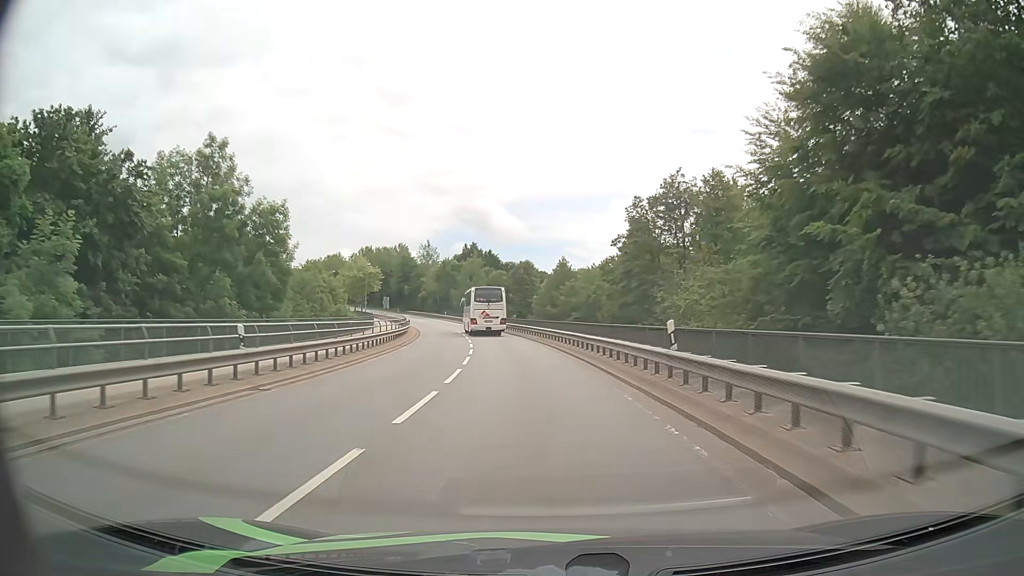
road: secondary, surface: asphalt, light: Day
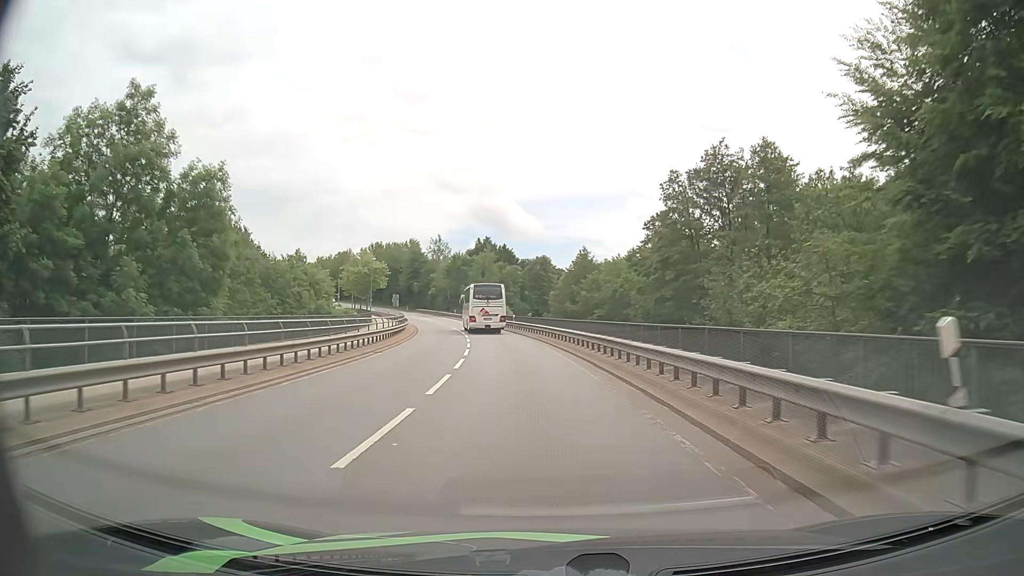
(-0.1, +8.7) m; -2°
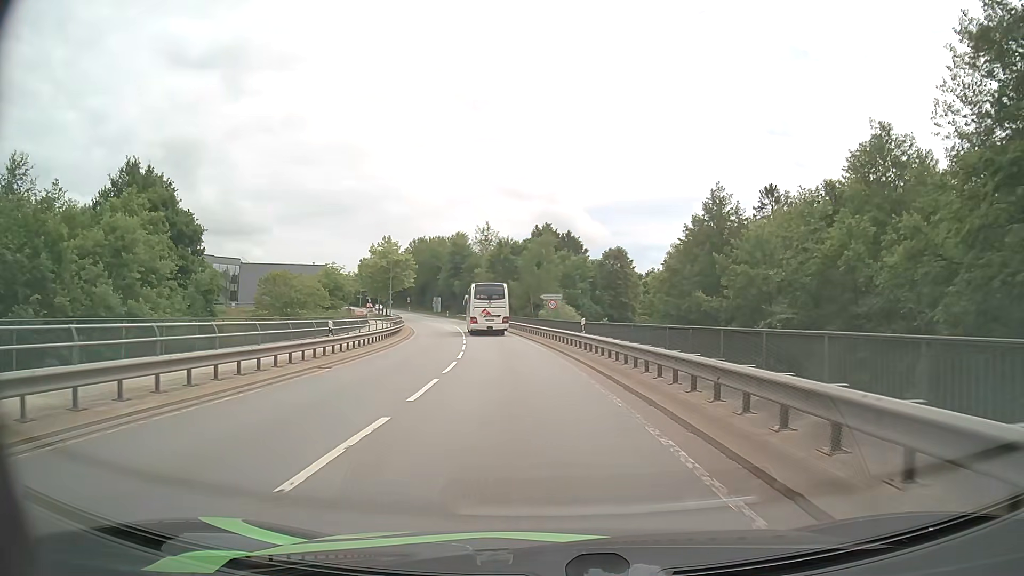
(-1.5, +31.0) m; -6°
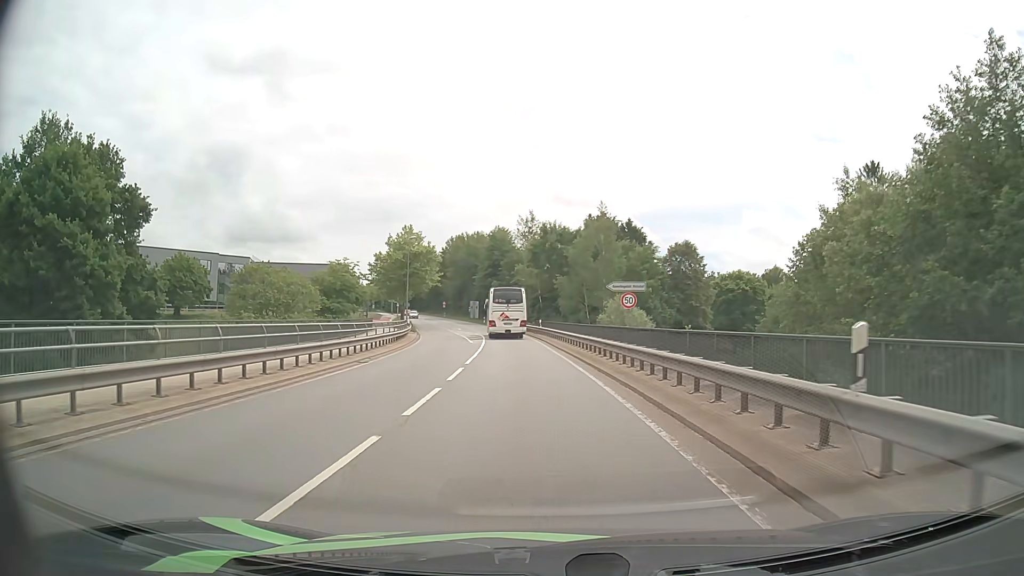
(-0.7, +19.3) m; -4°
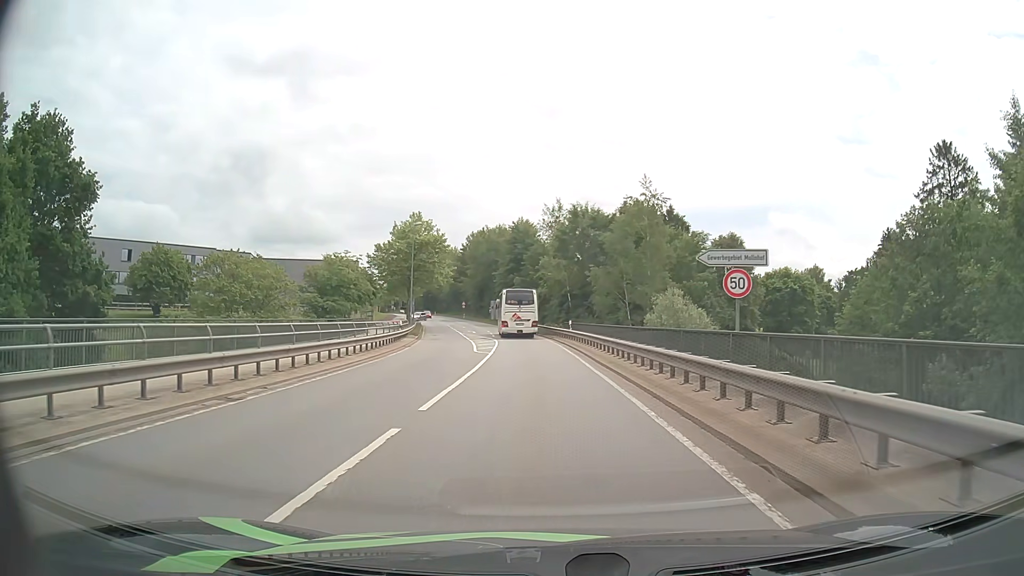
(-0.3, +11.6) m; -3°
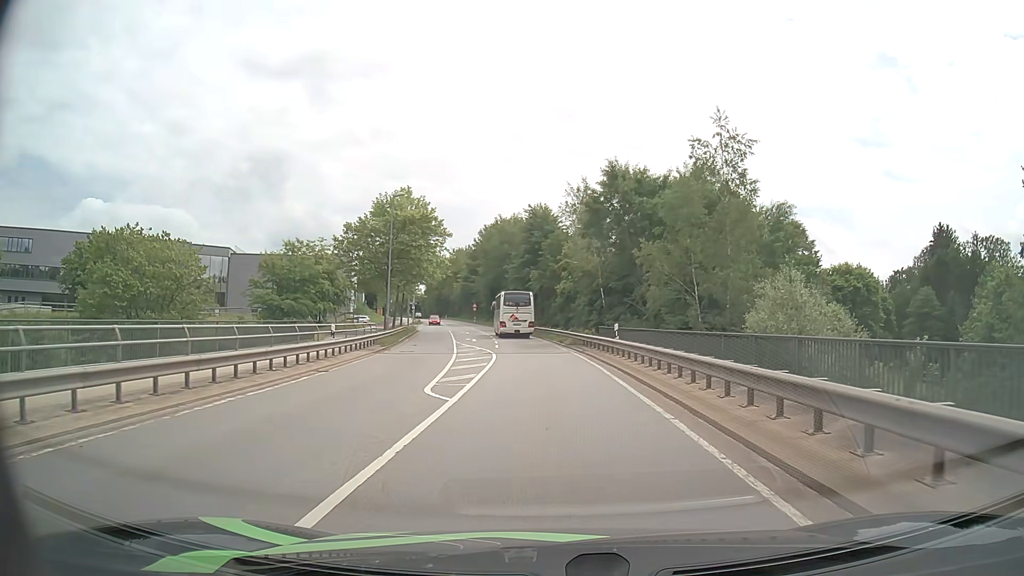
(-0.3, +16.7) m; -1°
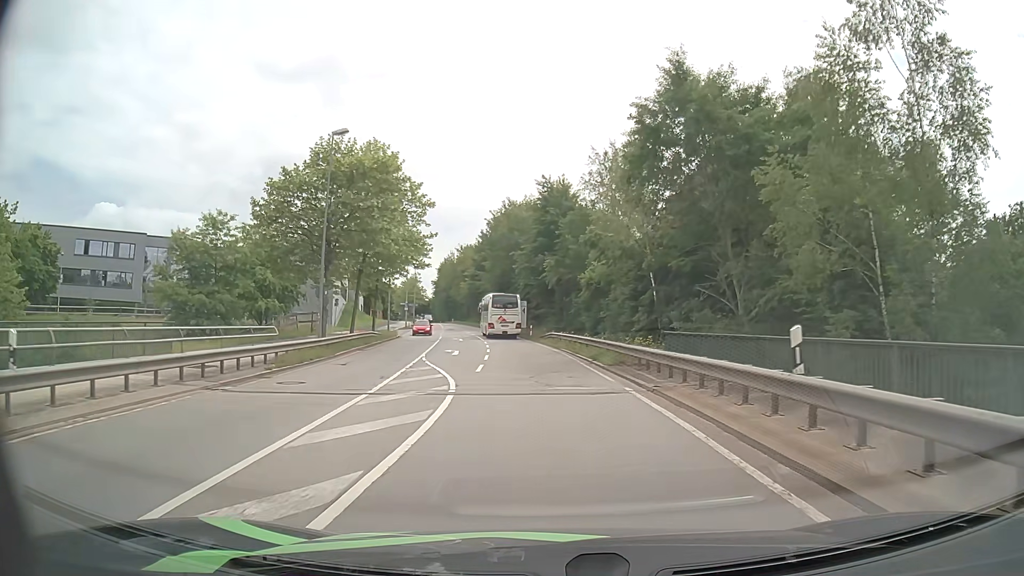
(-0.2, +17.1) m; -2°
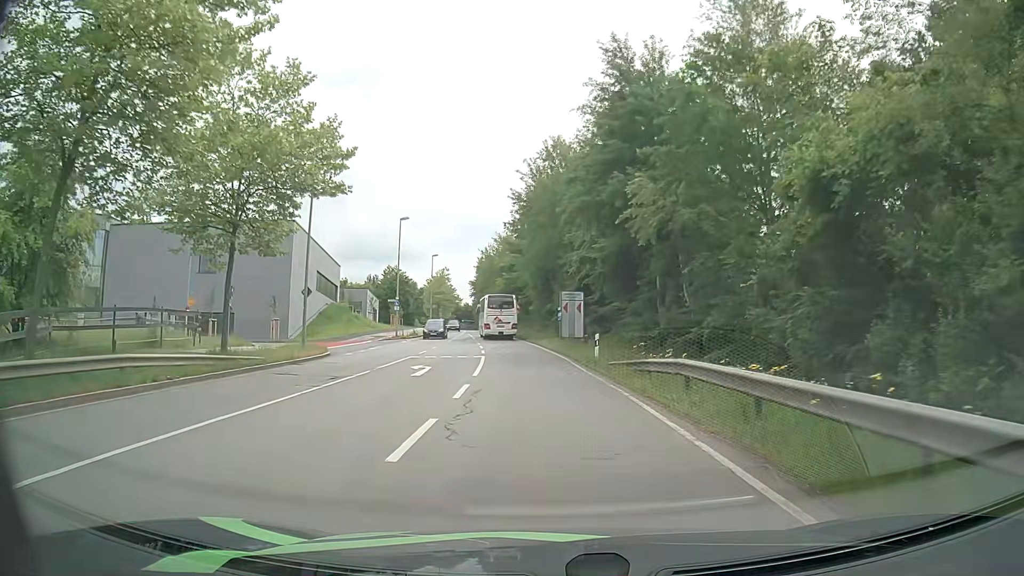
(-1.1, +31.4) m; -4°
(0, +10) (-1, +20) (-2, +30) (-3, +40) (-4, +50) (-5, +60) (-7, +70) (-8, +80) (-10, +89) (-11, +99) m
